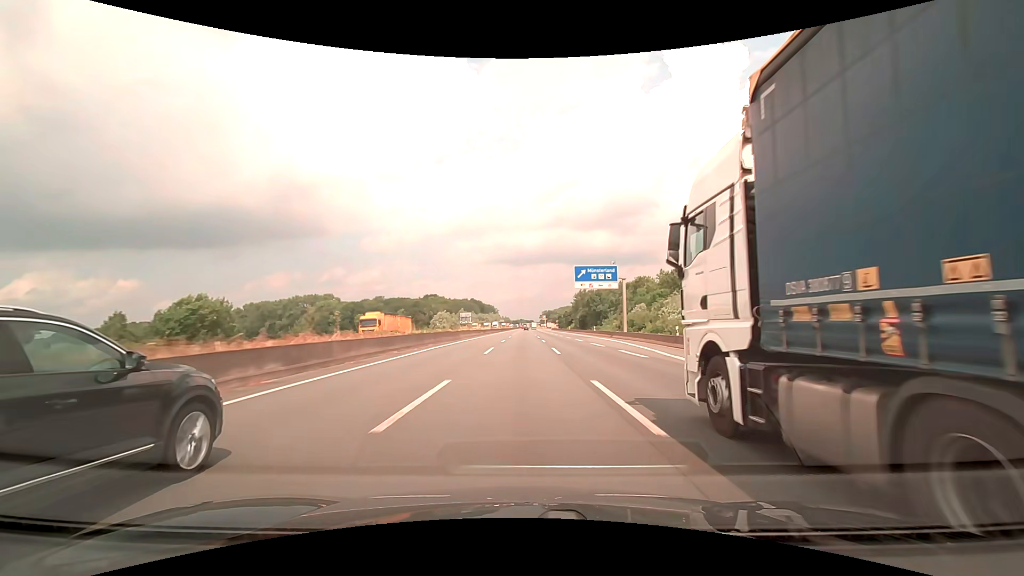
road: motorway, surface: asphalt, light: Day
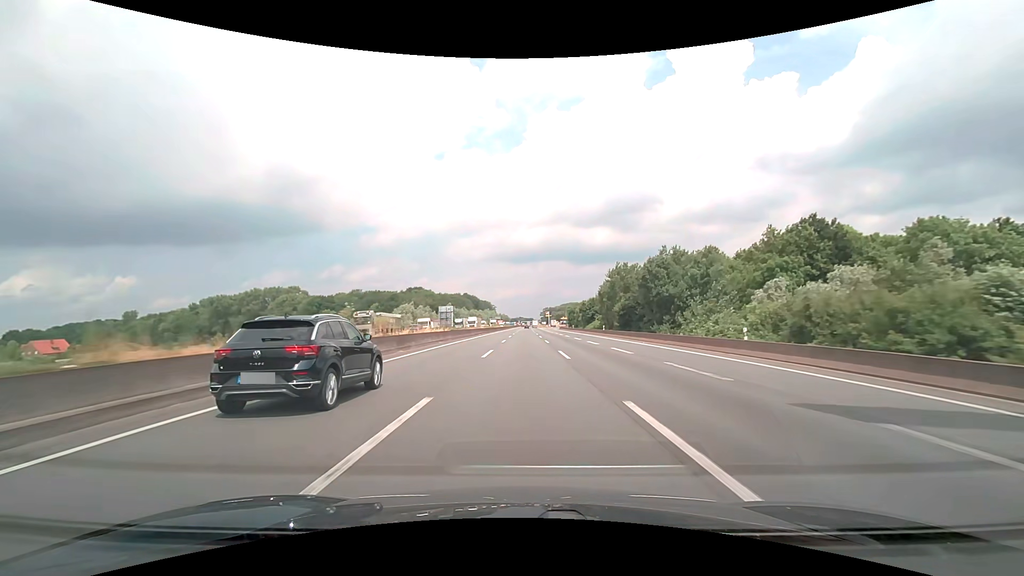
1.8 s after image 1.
(+0.1, +57.0) m; 0°
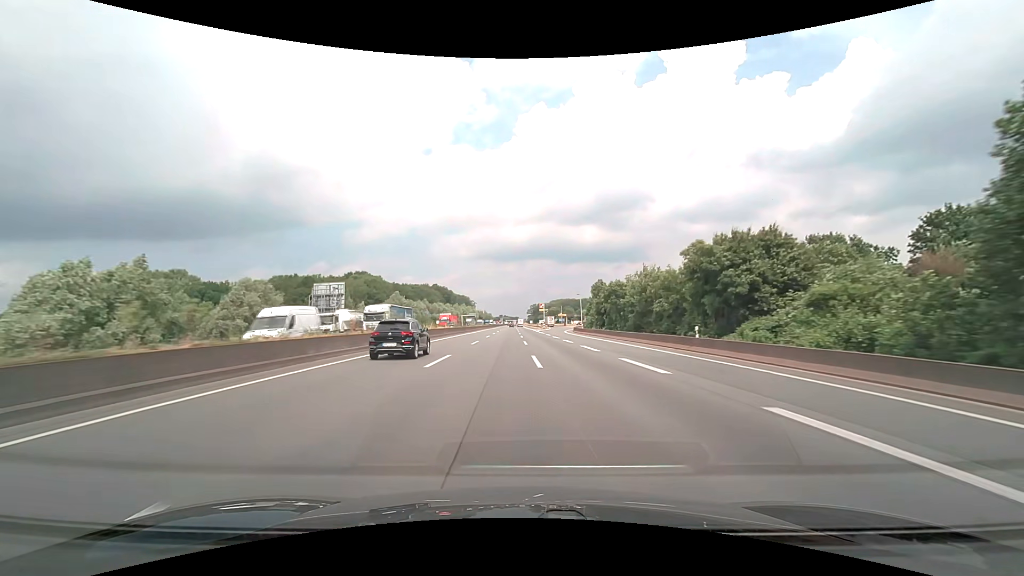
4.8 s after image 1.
(+1.1, +95.1) m; +2°
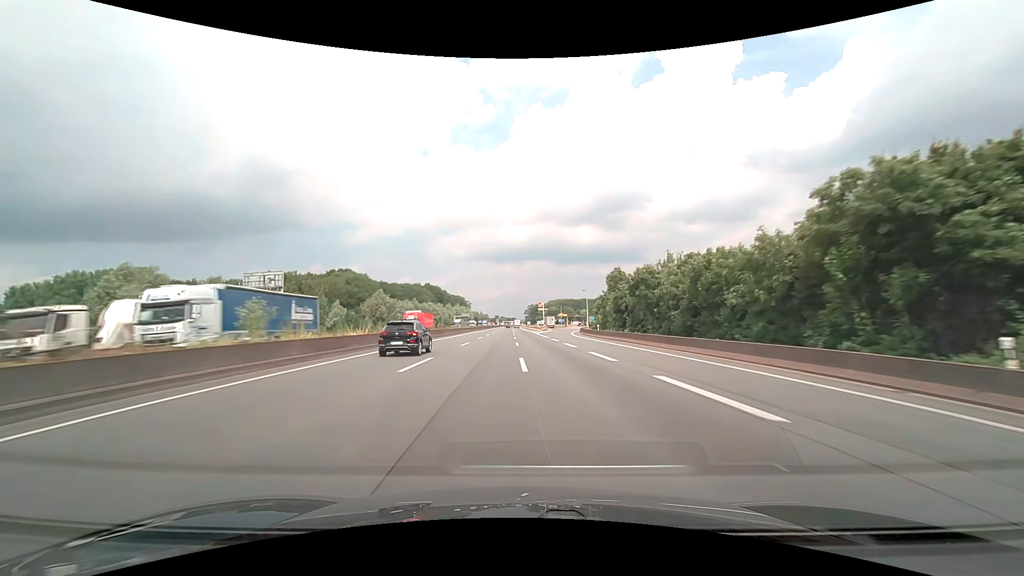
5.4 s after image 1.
(+0.1, +19.0) m; 0°
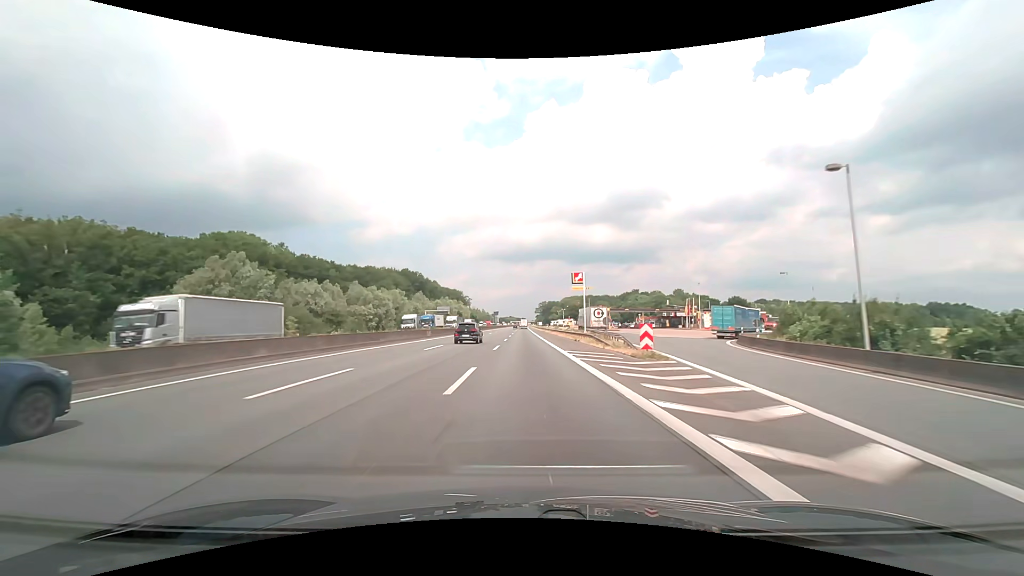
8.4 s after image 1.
(-0.4, +95.1) m; -1°
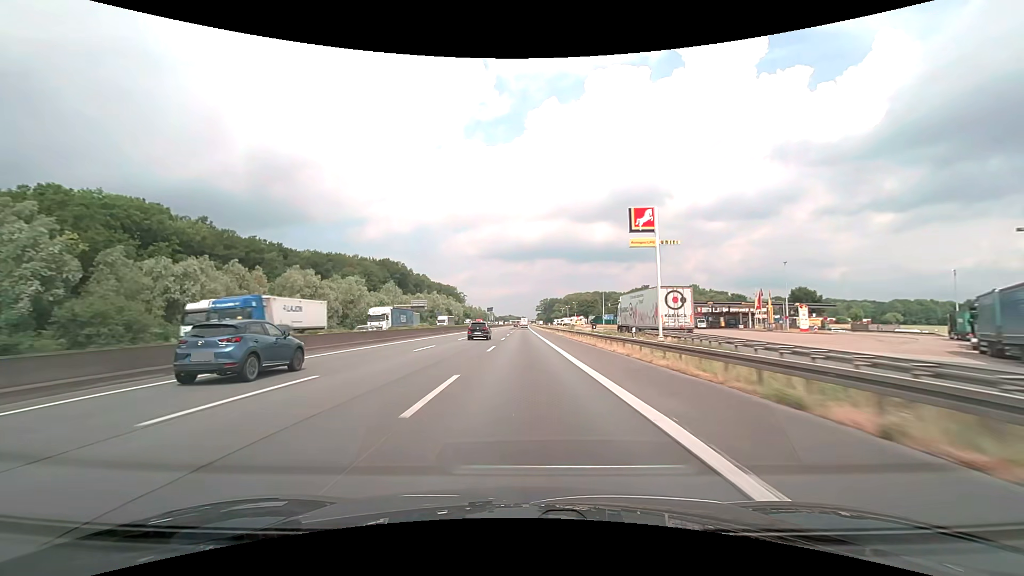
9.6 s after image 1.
(0.0, +38.0) m; 0°
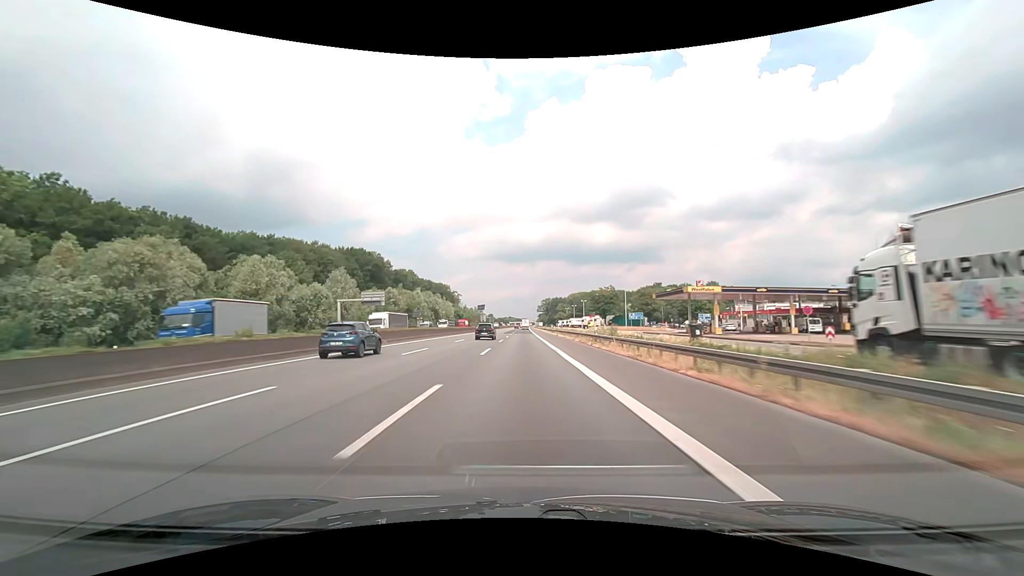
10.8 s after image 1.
(+0.1, +38.0) m; 0°
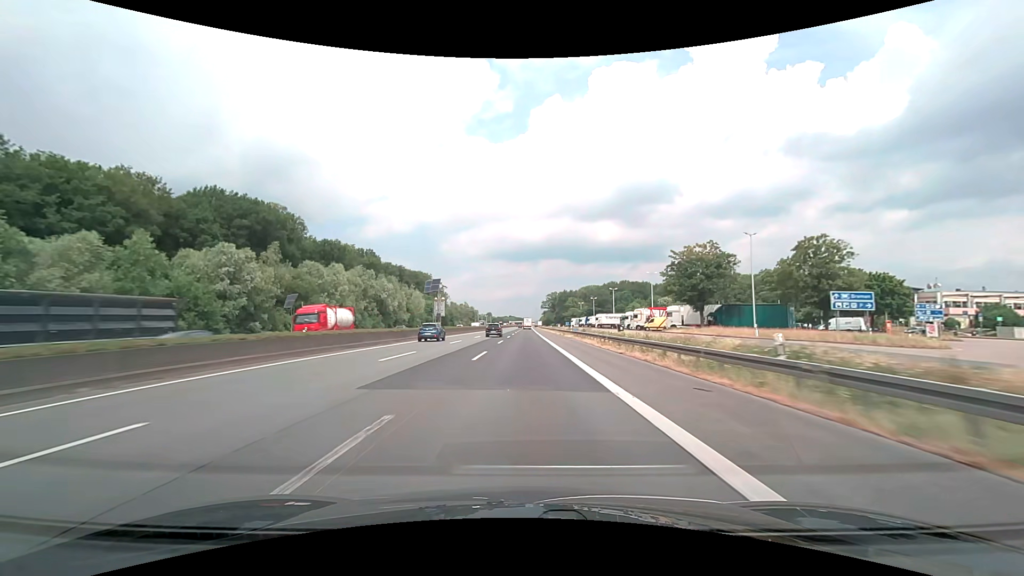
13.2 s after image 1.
(-0.1, +76.0) m; 0°
(0, +10) (0, +20) (0, +30) (0, +40) (0, +50) (0, +60) (0, +70) (0, +80) (0, +90) (0, +100) m
